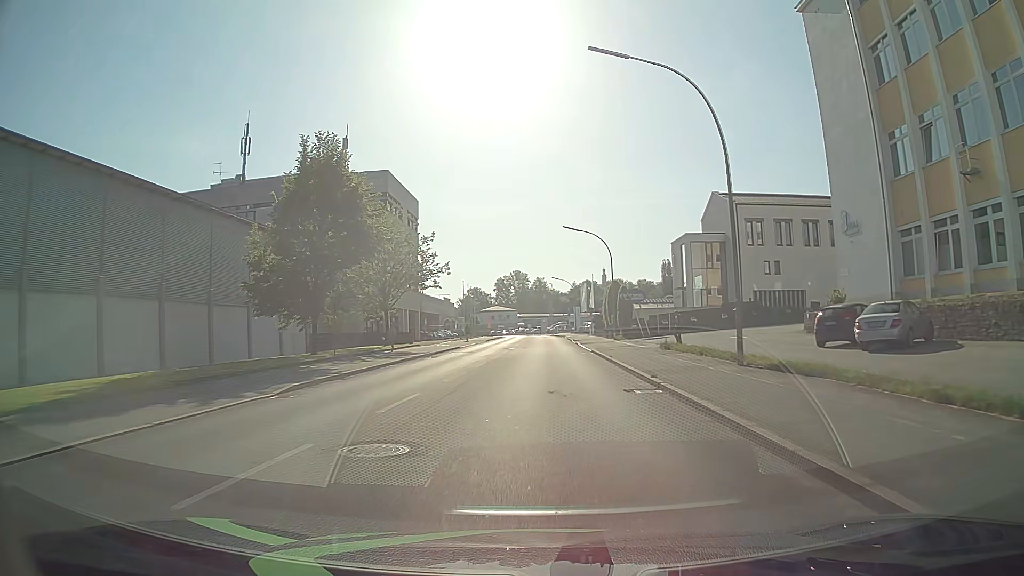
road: tertiary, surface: asphalt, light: Day
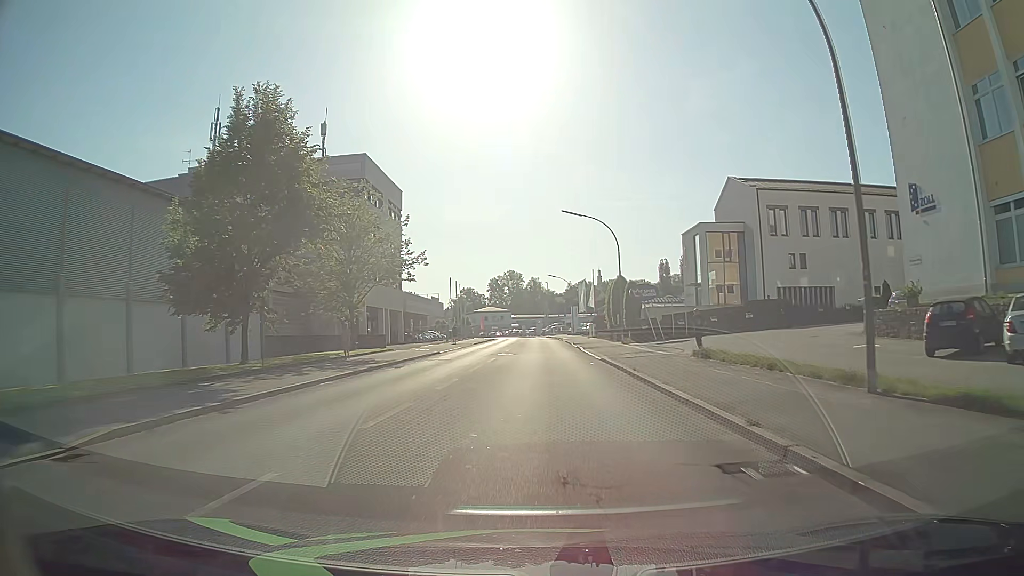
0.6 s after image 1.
(0.0, +7.8) m; 0°
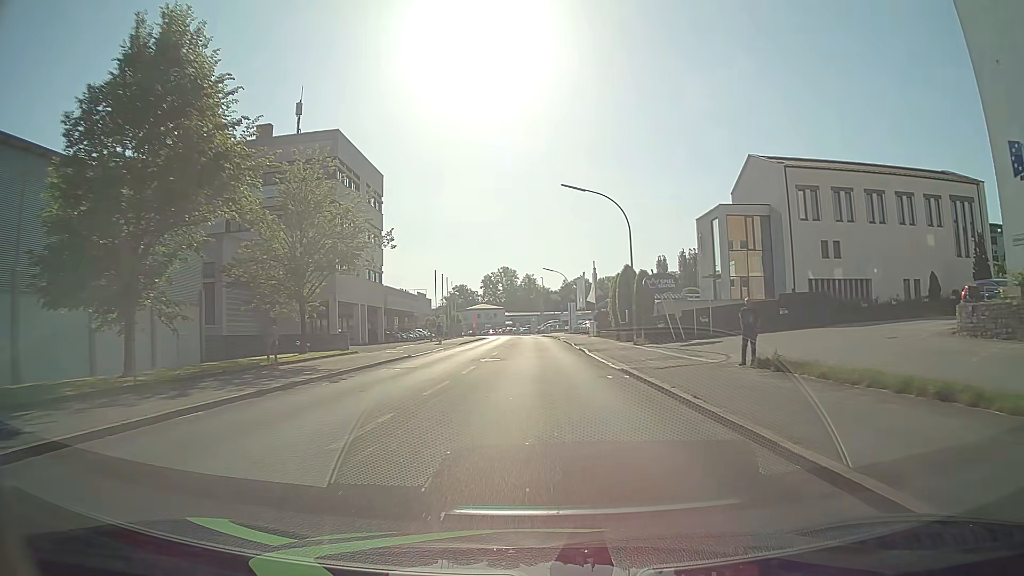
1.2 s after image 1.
(+0.1, +7.8) m; +1°
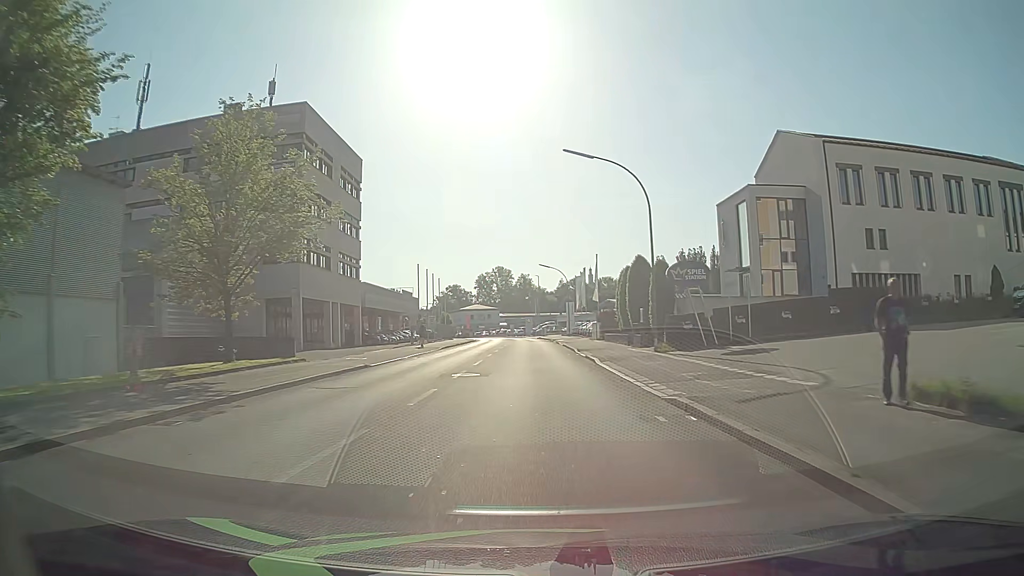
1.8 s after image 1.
(0.0, +7.8) m; 0°
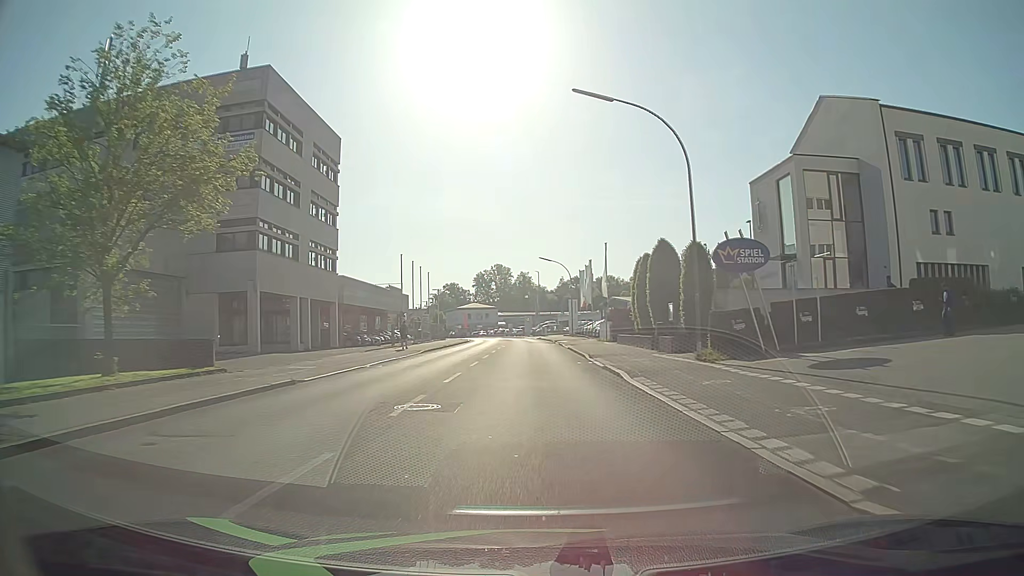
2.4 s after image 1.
(0.0, +7.8) m; 0°
